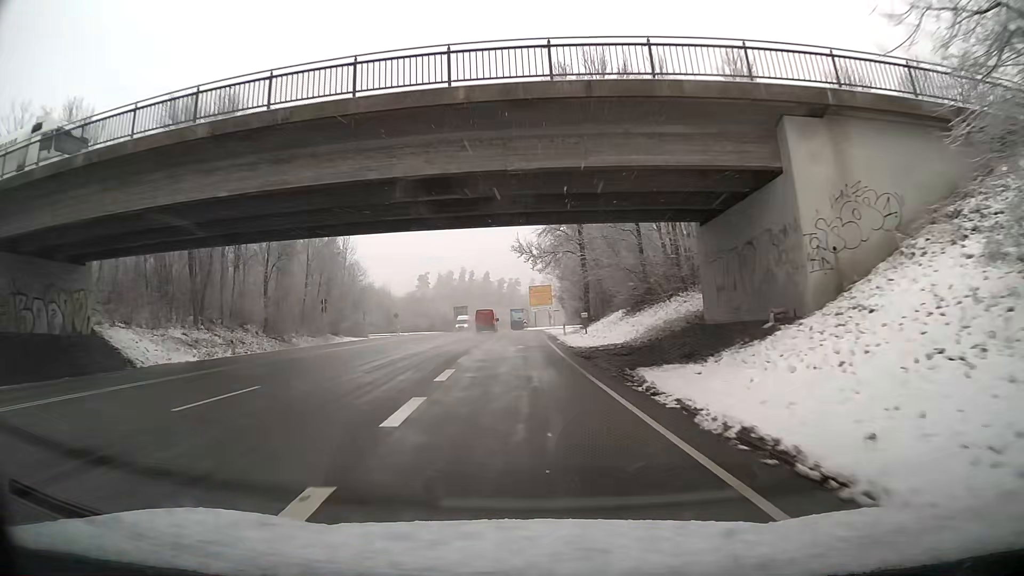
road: primary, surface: asphalt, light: Day
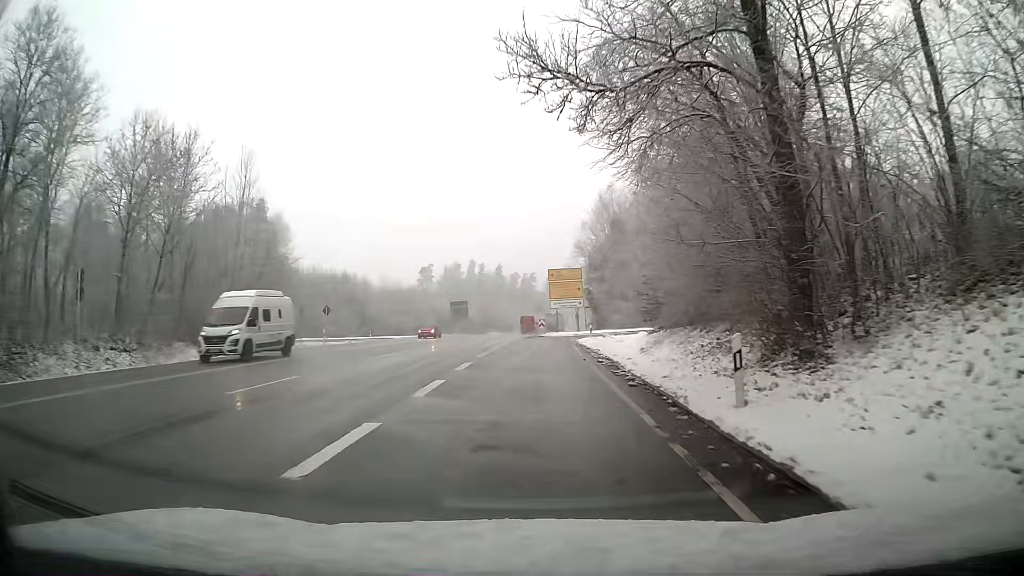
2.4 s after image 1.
(+0.5, +33.0) m; -1°
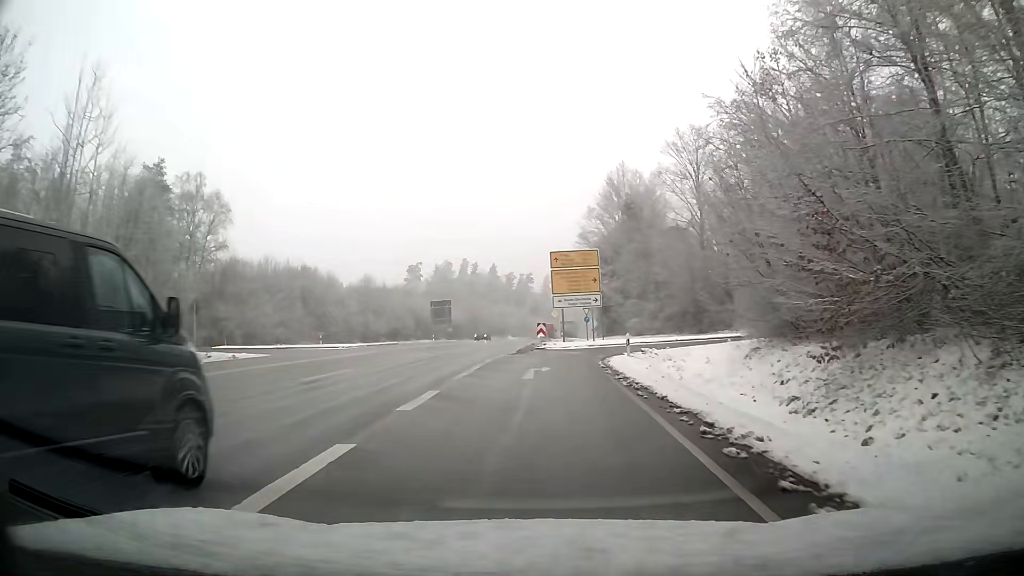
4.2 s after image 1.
(-0.1, +19.6) m; 0°
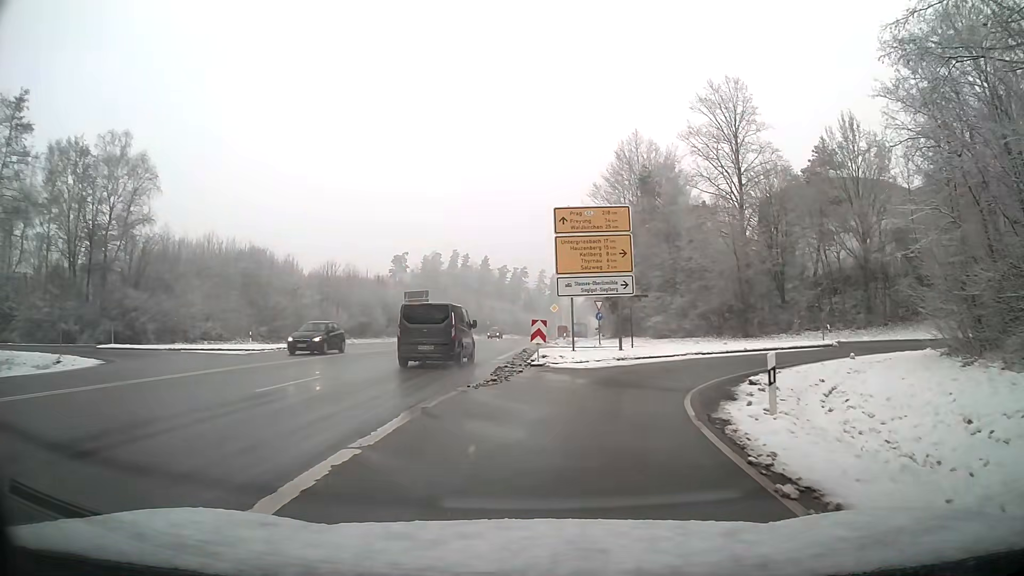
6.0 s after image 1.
(0.0, +16.6) m; +1°
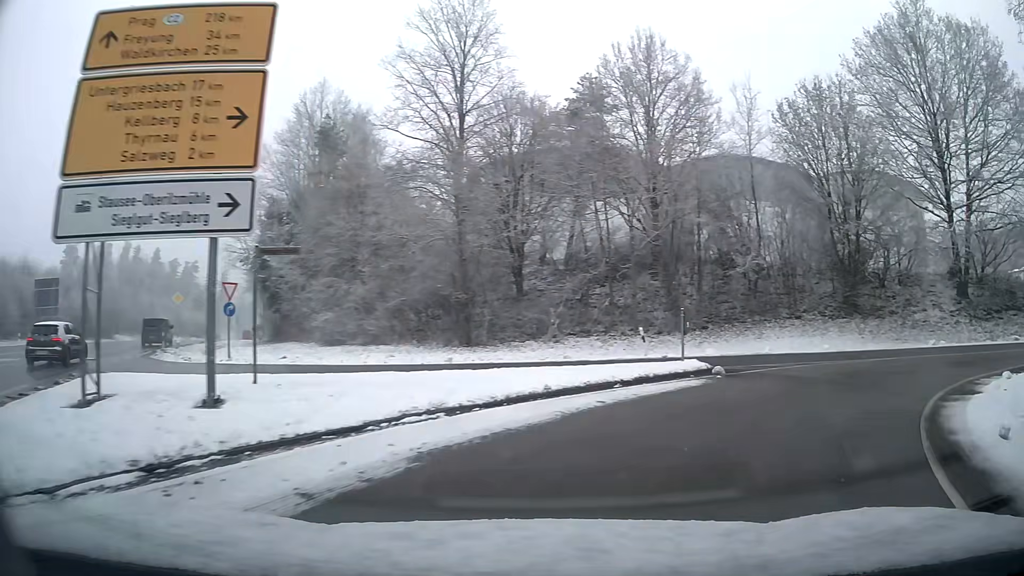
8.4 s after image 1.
(+3.7, +18.5) m; +32°
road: primary_link
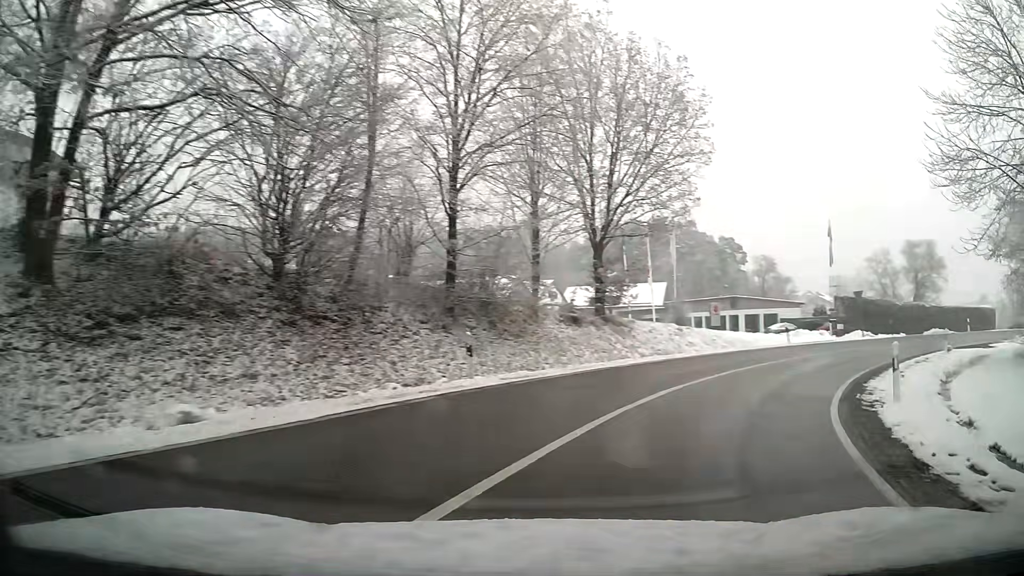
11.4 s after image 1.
(+14.0, +18.3) m; +74°
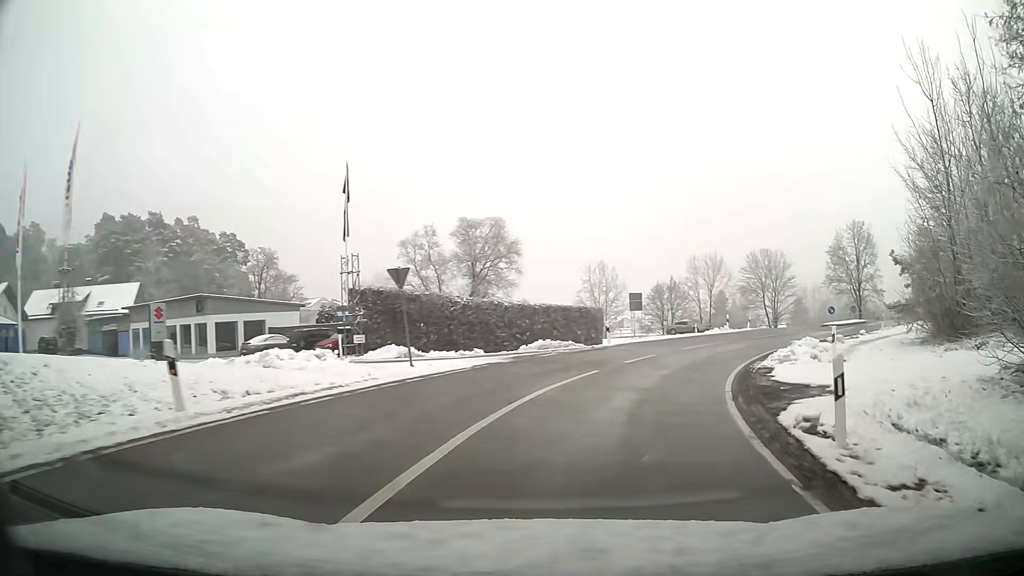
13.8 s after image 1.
(+8.5, +21.5) m; +39°
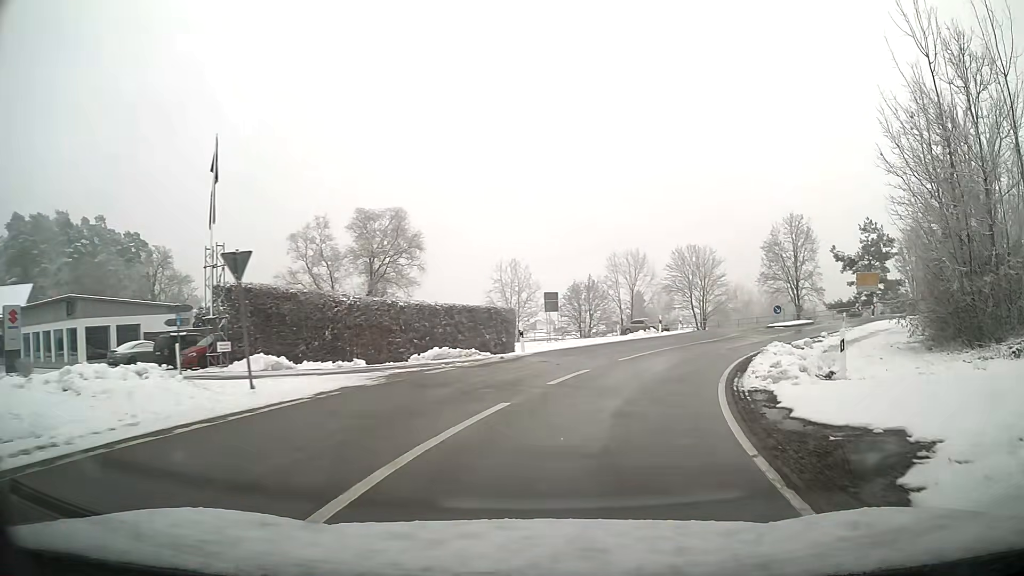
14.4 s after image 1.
(+0.4, +6.1) m; +7°
